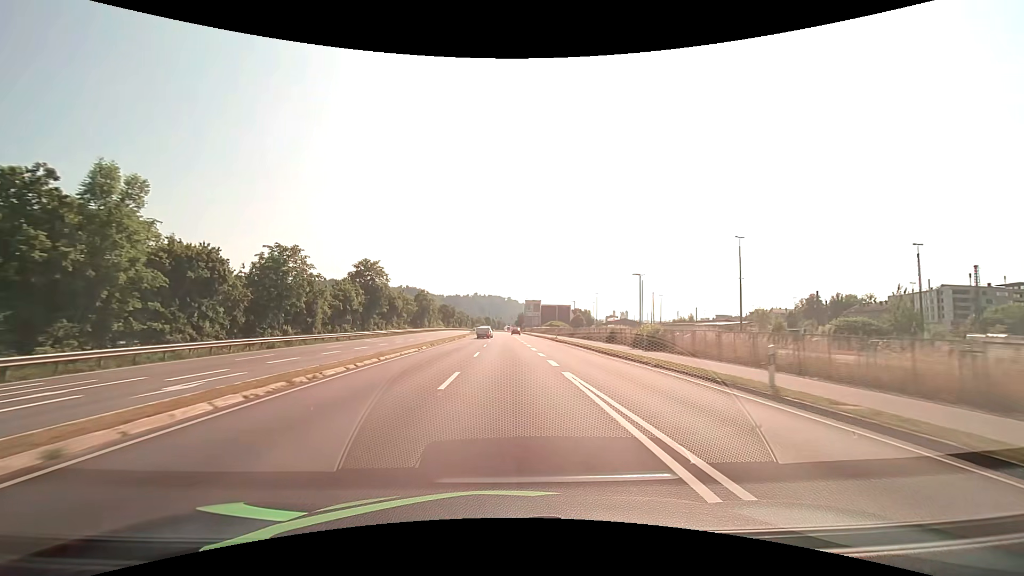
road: primary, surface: asphalt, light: Day
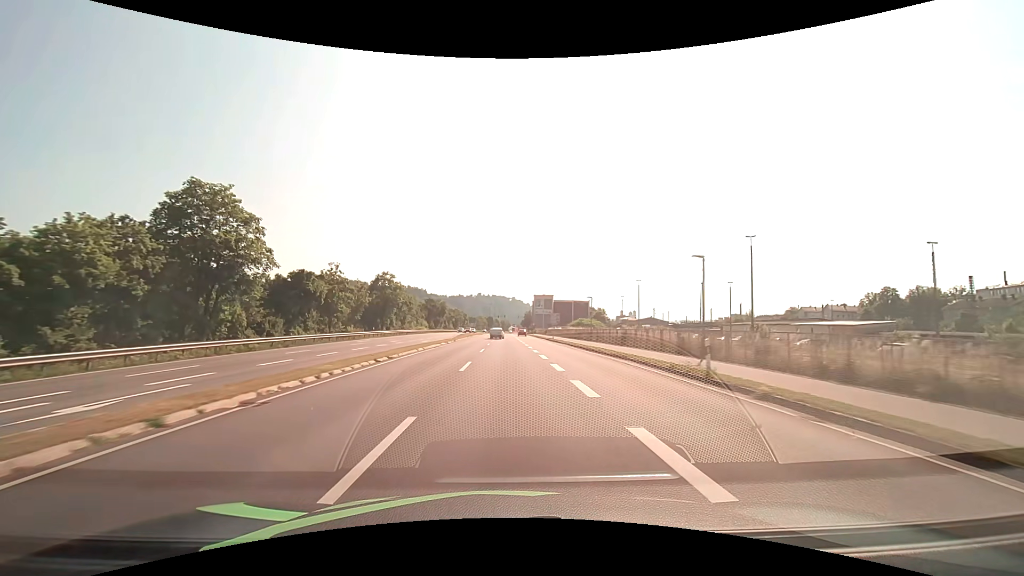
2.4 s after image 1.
(-0.2, +43.1) m; -1°
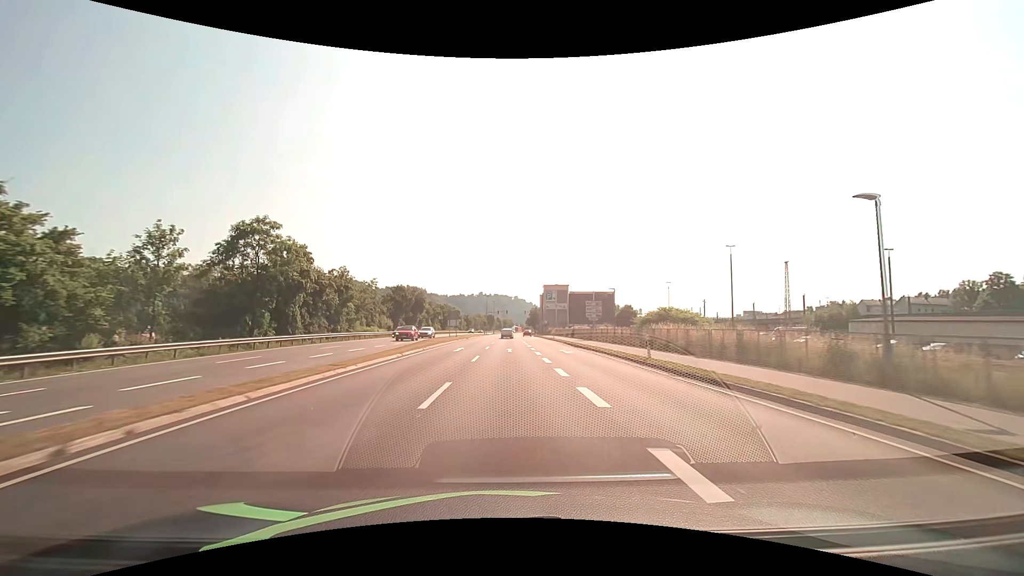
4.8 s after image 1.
(-0.1, +43.1) m; 0°
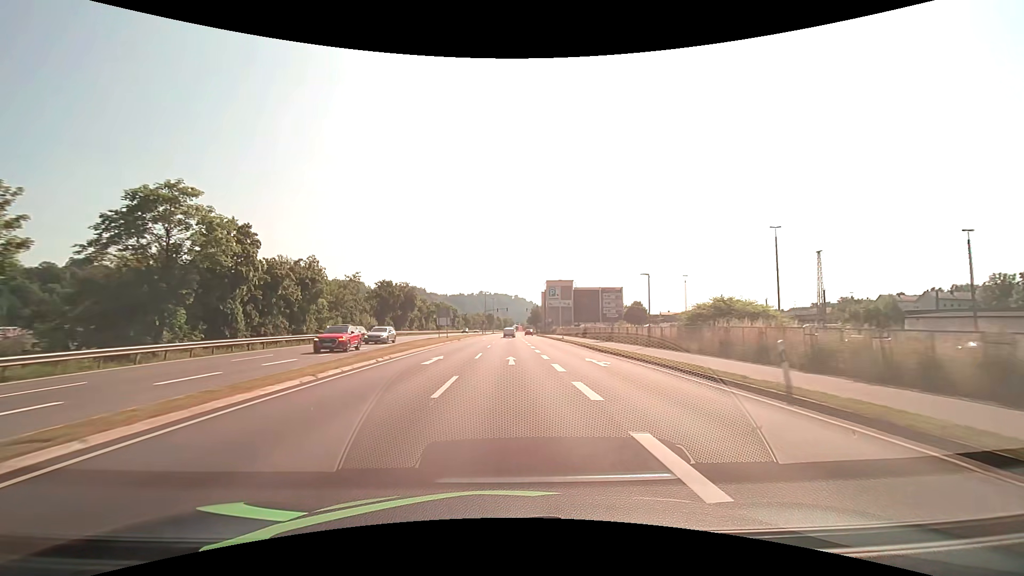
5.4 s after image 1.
(0.0, +10.8) m; 0°
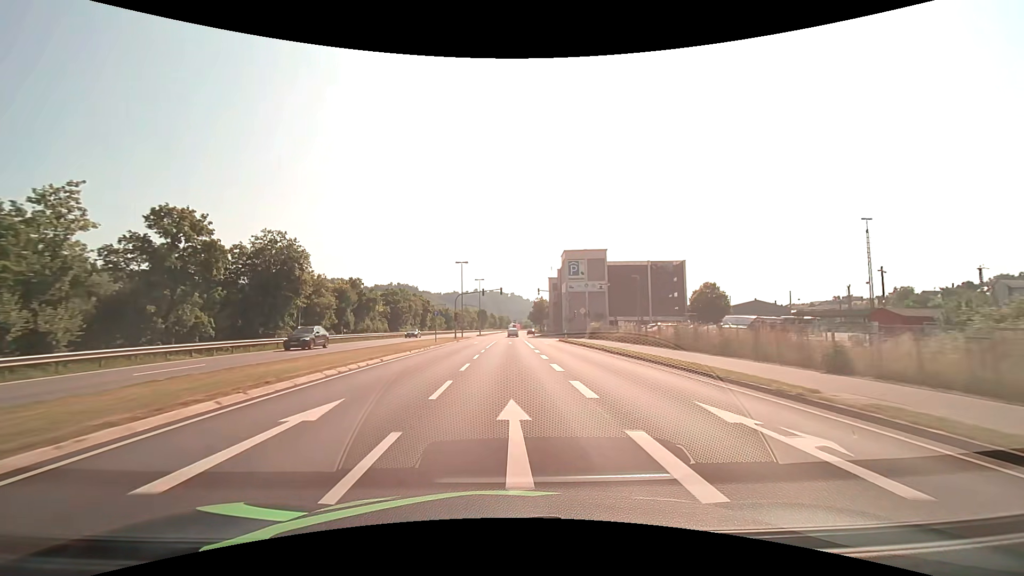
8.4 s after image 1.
(+0.1, +54.0) m; 0°
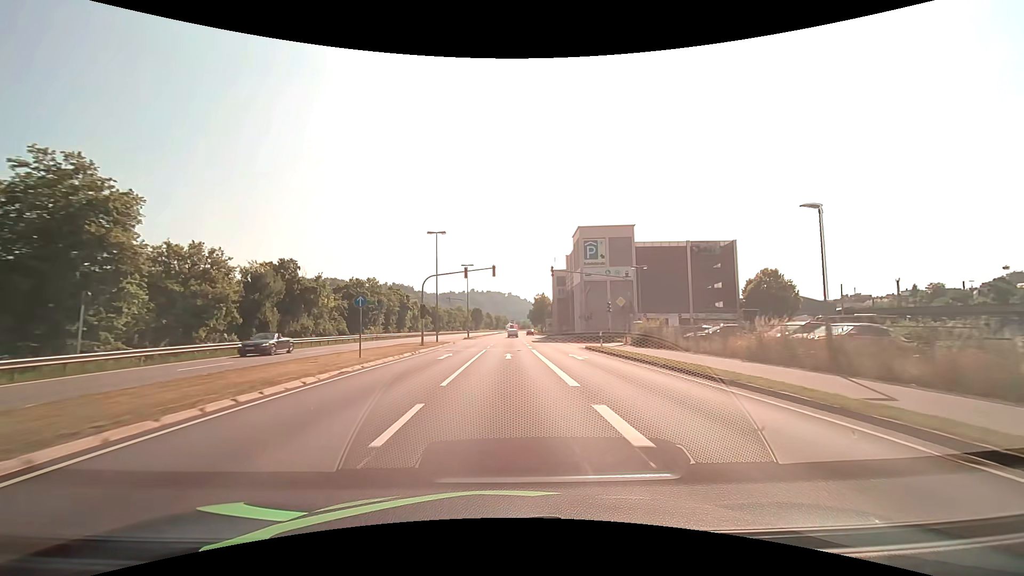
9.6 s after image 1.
(+0.1, +21.6) m; 0°
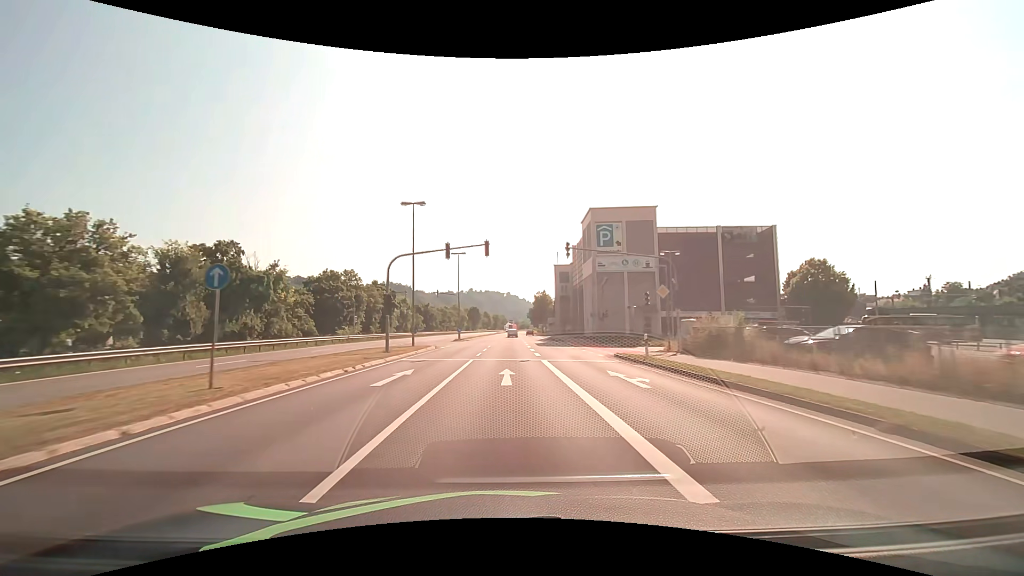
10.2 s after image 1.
(0.0, +10.8) m; 0°
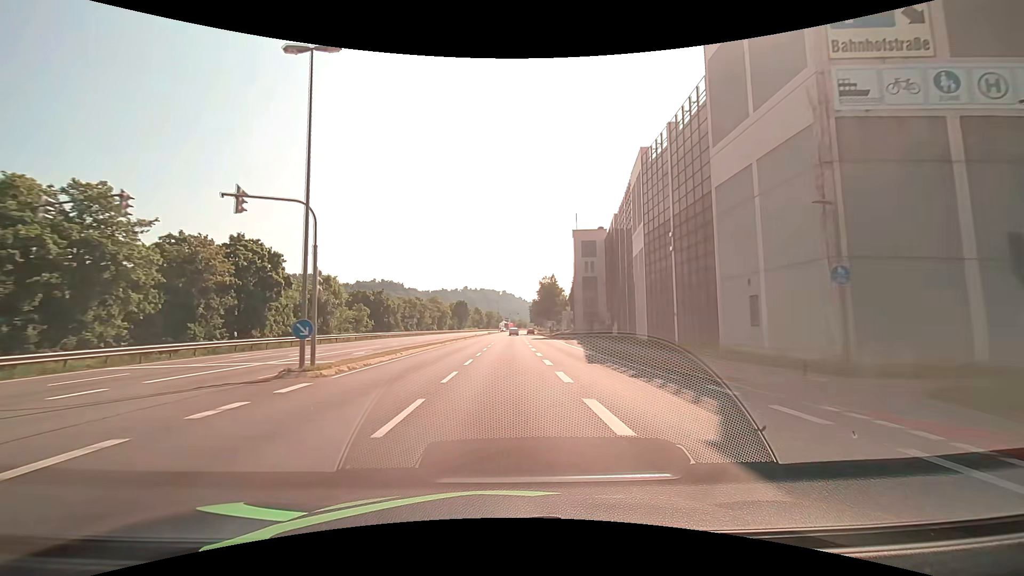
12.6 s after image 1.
(+0.3, +43.2) m; 0°
(0, +10) (0, +20) (0, +30) (0, +40) (0, +50) (+1, +60) (+1, +70) (+1, +80) (+2, +90) (+2, +100) m
